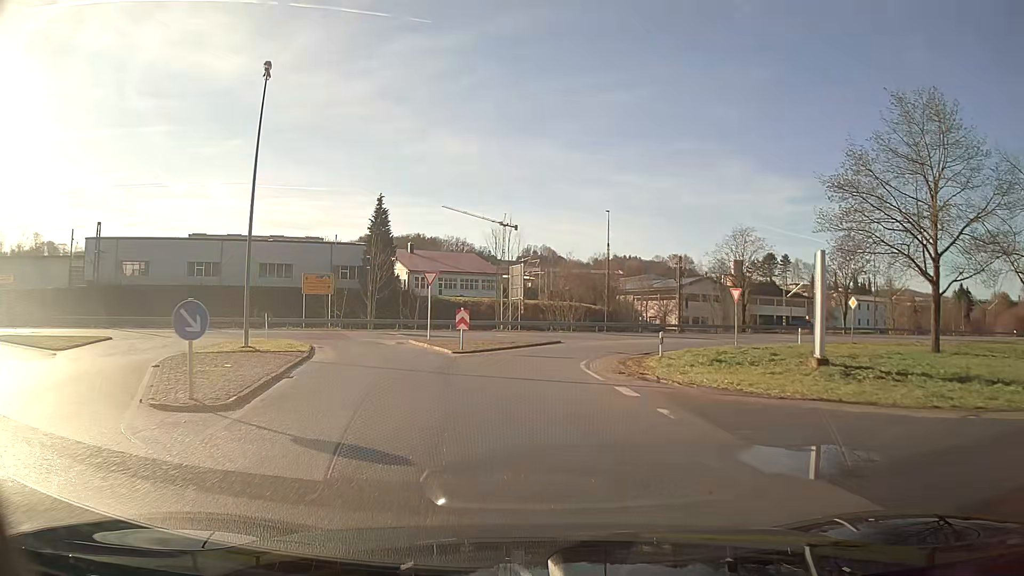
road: unclassified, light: Day
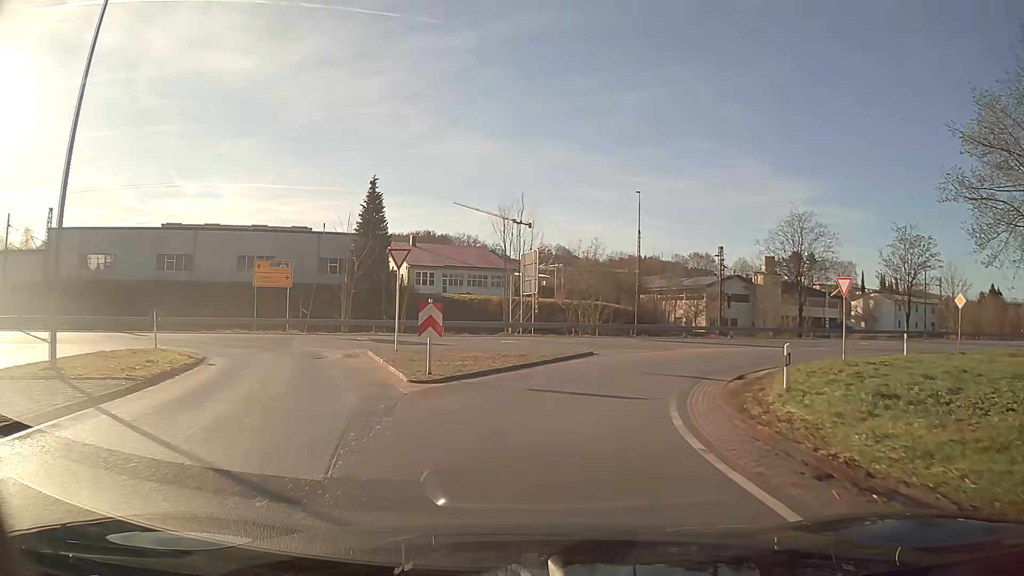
(-0.1, +11.5) m; -1°
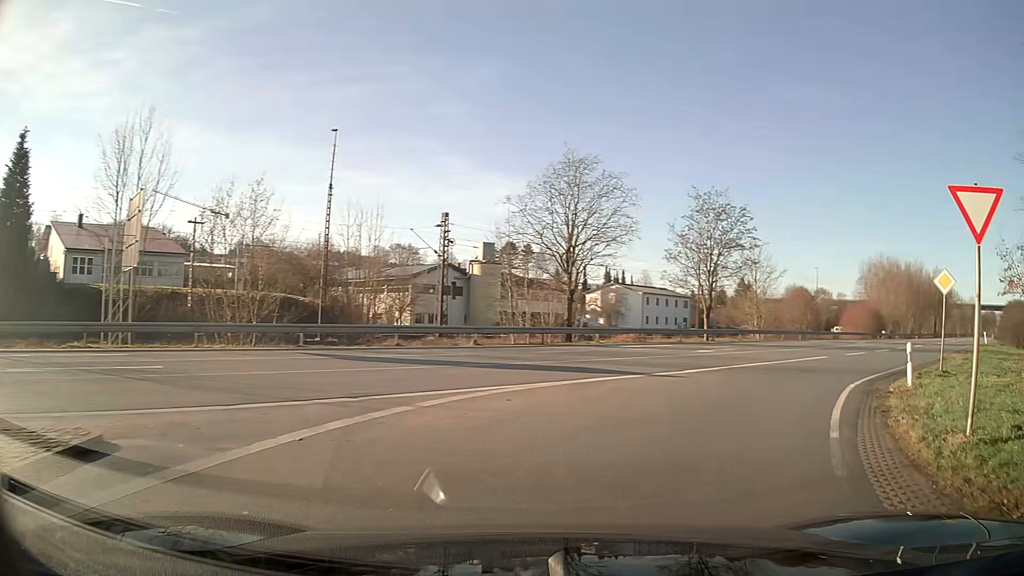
(+3.8, +18.9) m; +29°
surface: asphalt
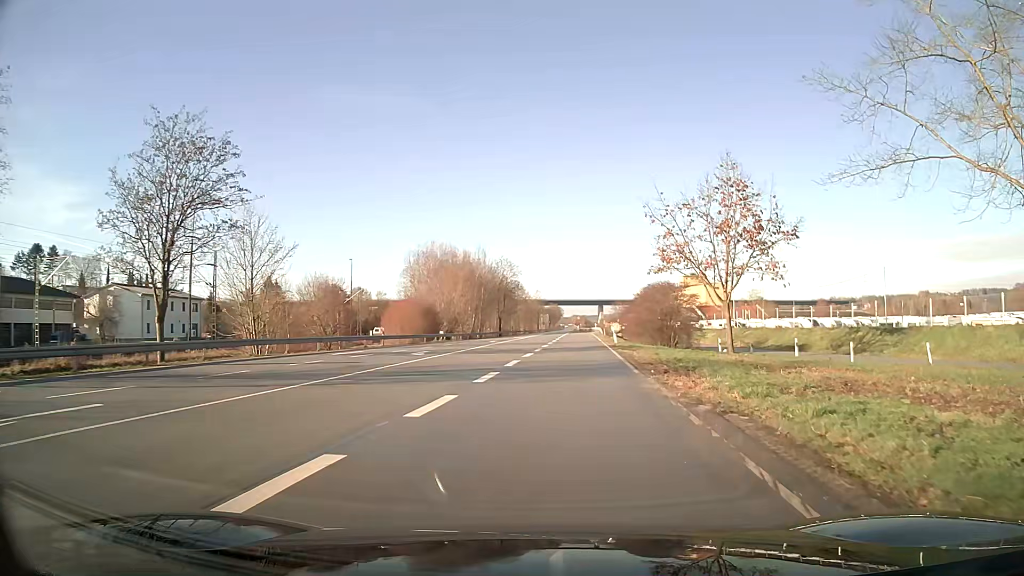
(+7.8, +19.7) m; +35°
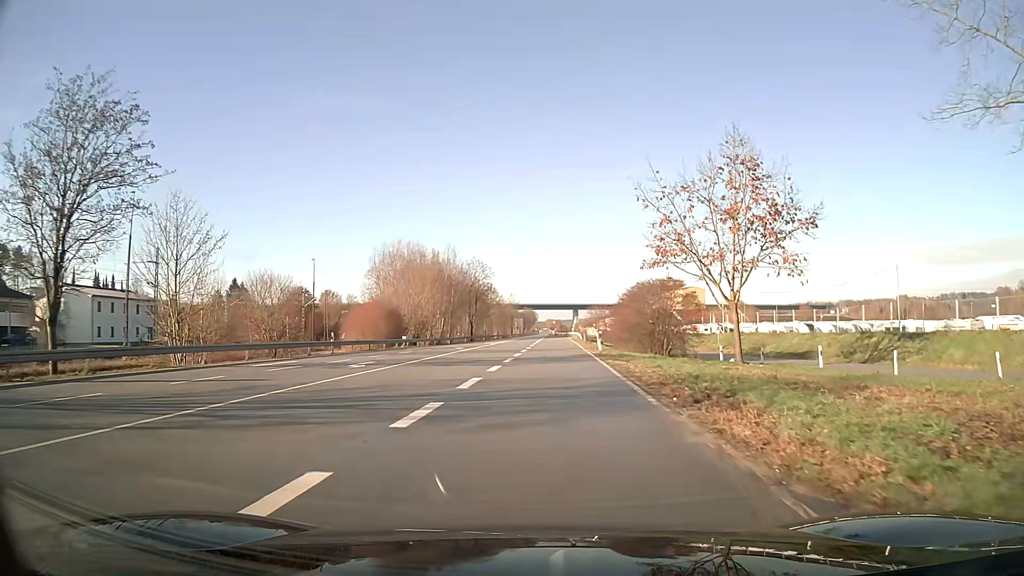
(+0.2, +6.7) m; +2°
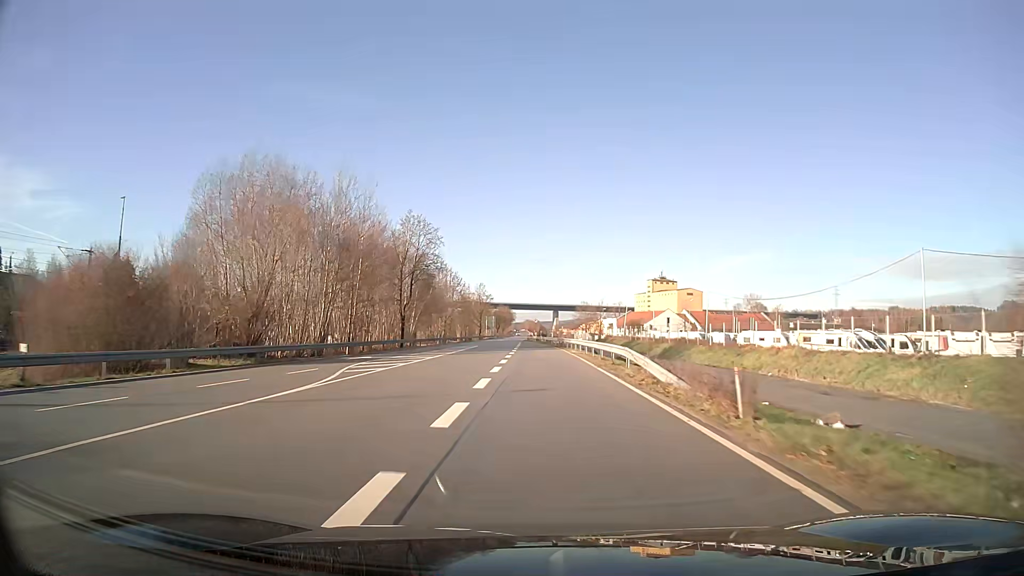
(+0.9, +49.3) m; +1°
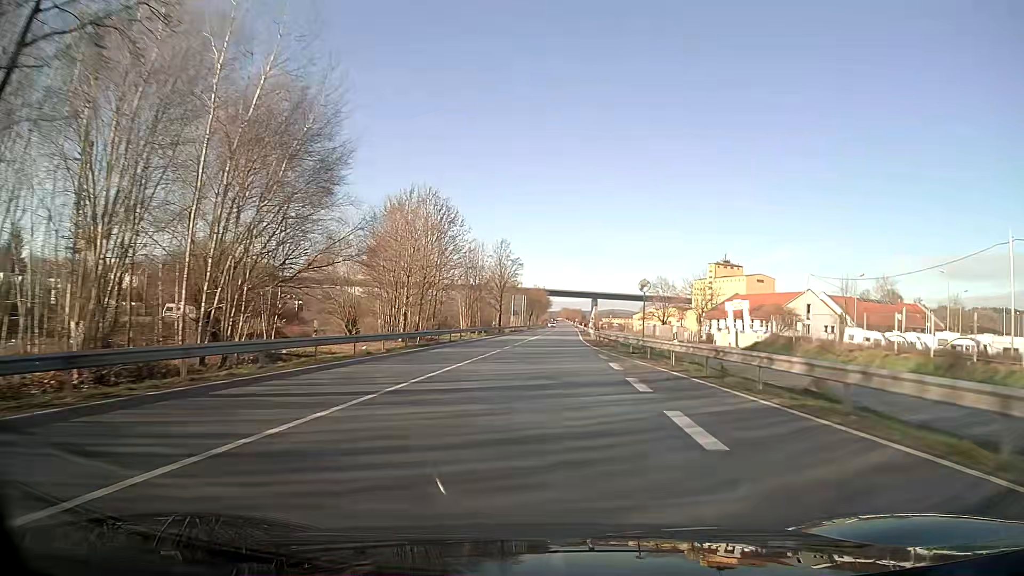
(-2.6, +69.0) m; -2°
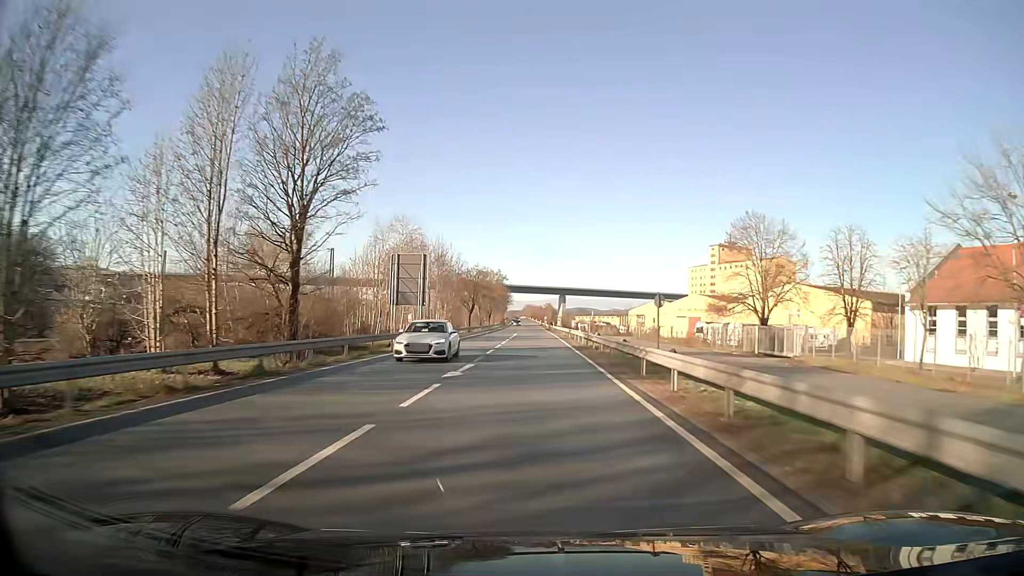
(+3.1, +77.3) m; +2°
